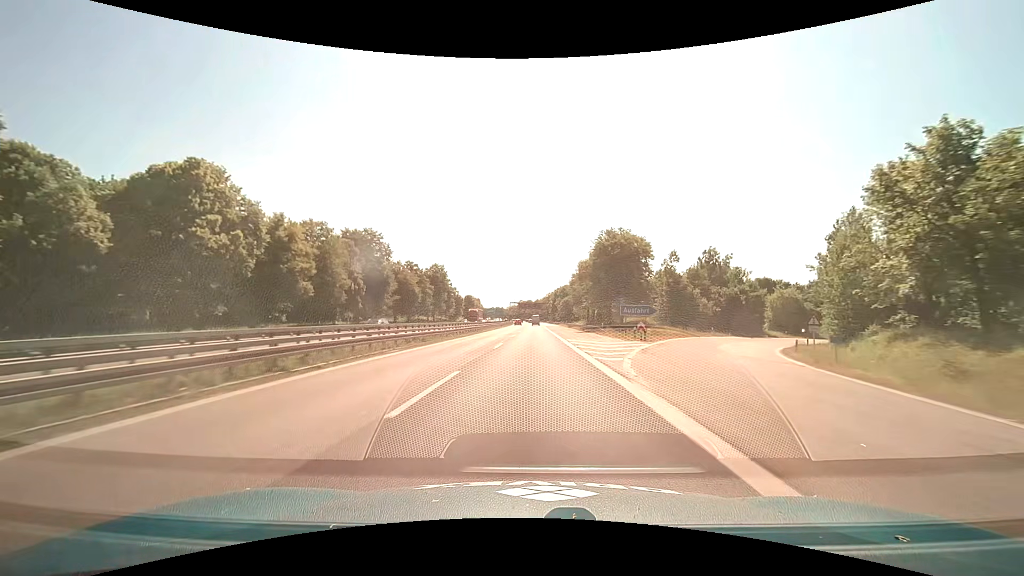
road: motorway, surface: asphalt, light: Day
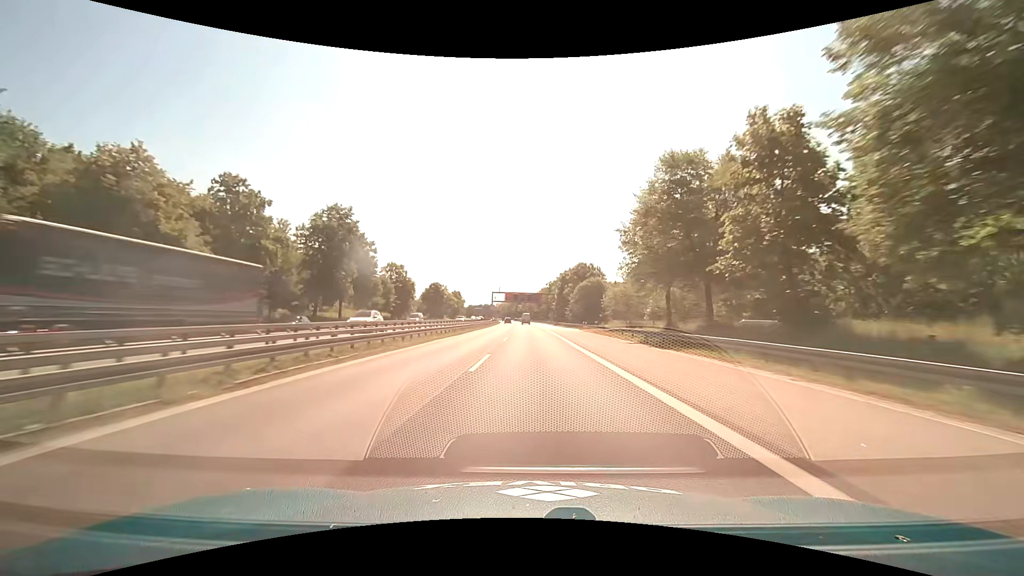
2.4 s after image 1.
(+0.3, +65.1) m; +1°
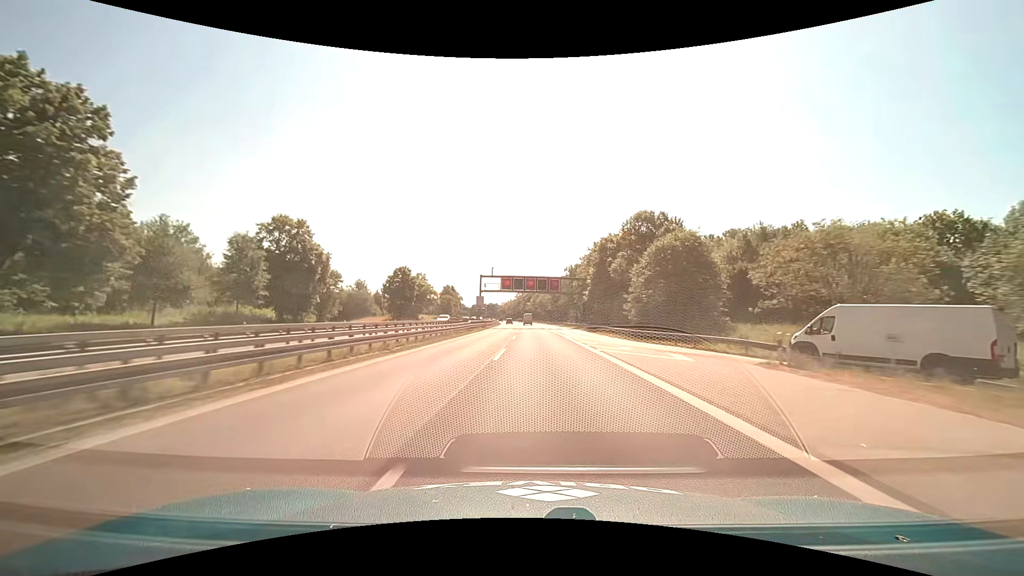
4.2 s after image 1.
(-0.3, +49.5) m; -1°
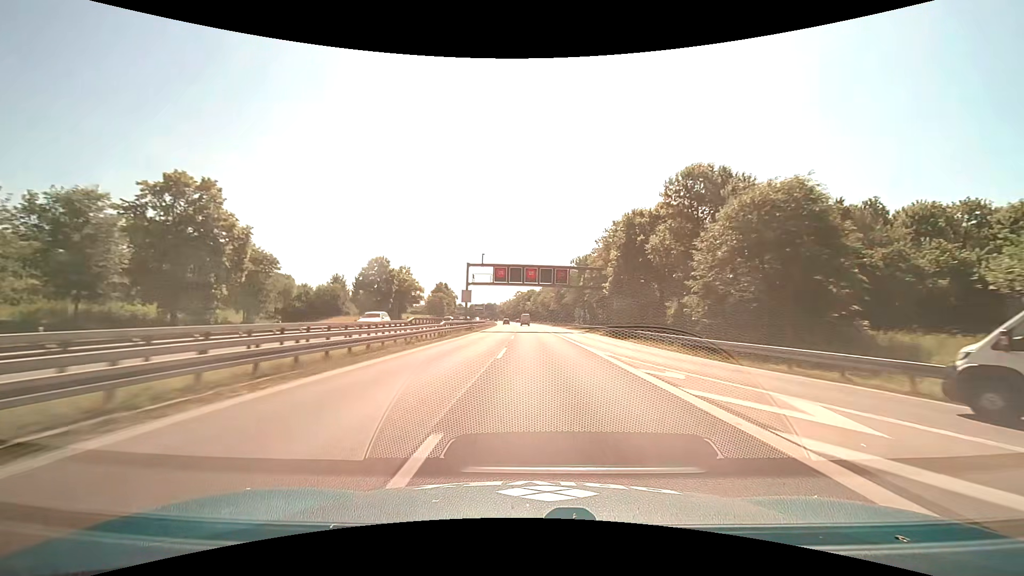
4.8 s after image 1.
(0.0, +16.5) m; 0°
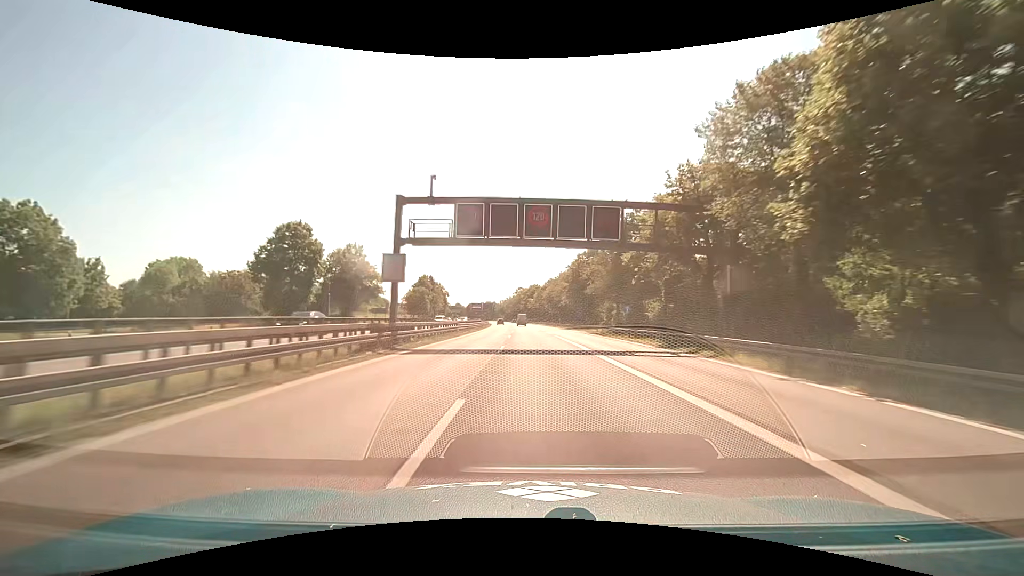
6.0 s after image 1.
(-0.2, +33.0) m; 0°
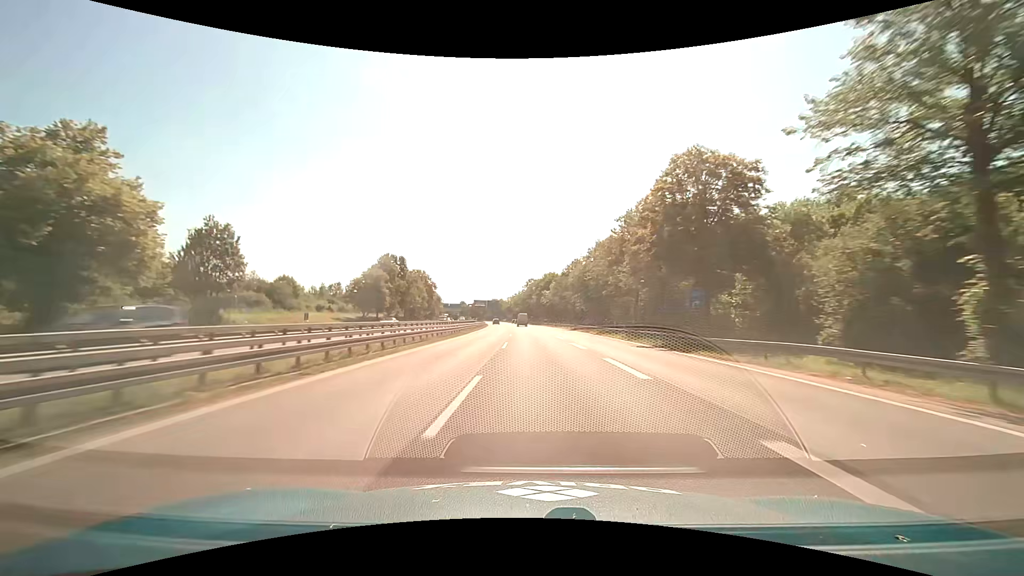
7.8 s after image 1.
(-0.6, +49.4) m; -1°
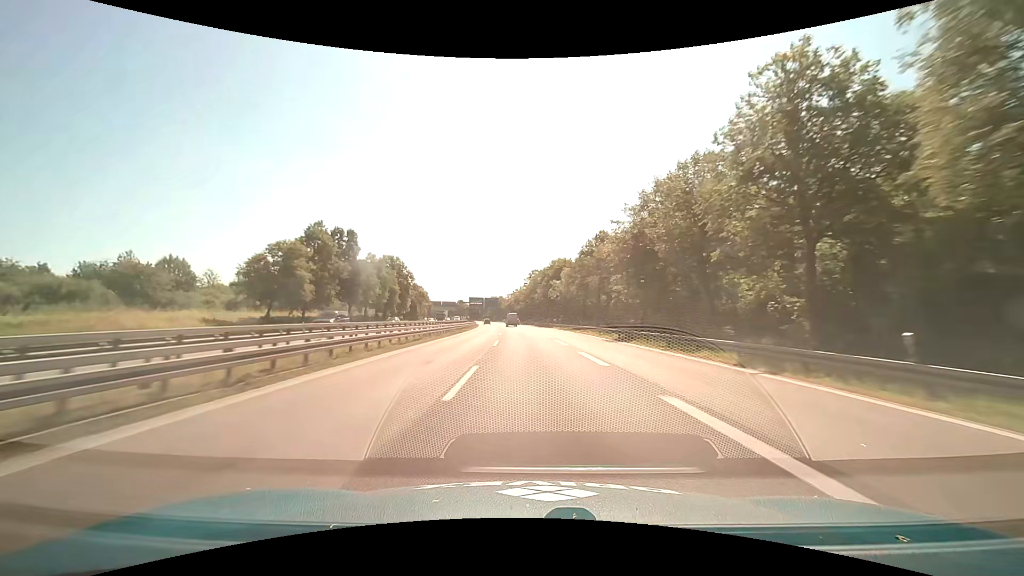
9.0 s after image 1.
(-0.1, +32.8) m; 0°
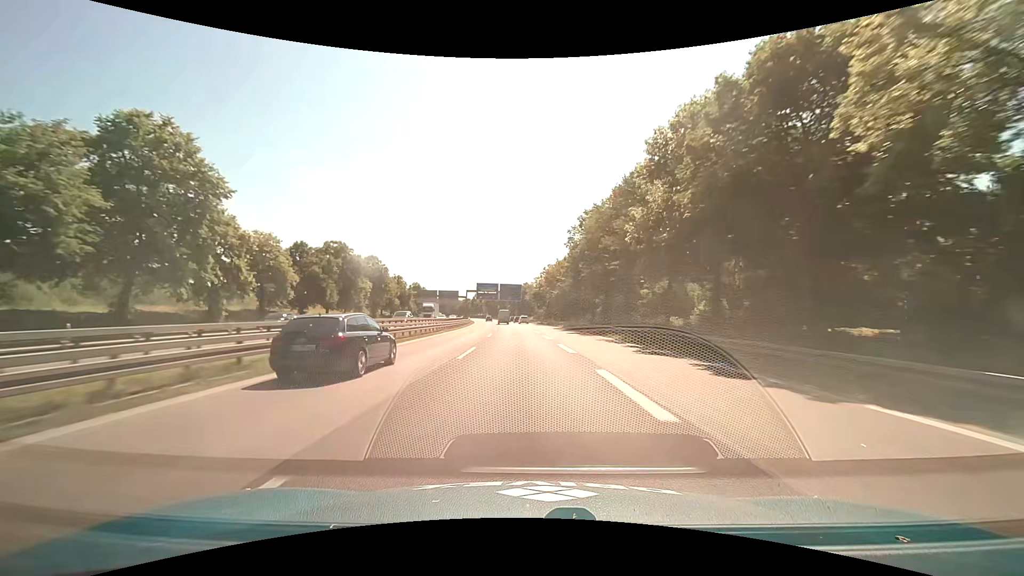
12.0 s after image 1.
(-2.4, +80.6) m; -4°
(0, +10) (0, +20) (0, +30) (-1, +40) (-1, +50) (-1, +60) (-1, +70) (-2, +80) (-2, +90) (-3, +100) m
